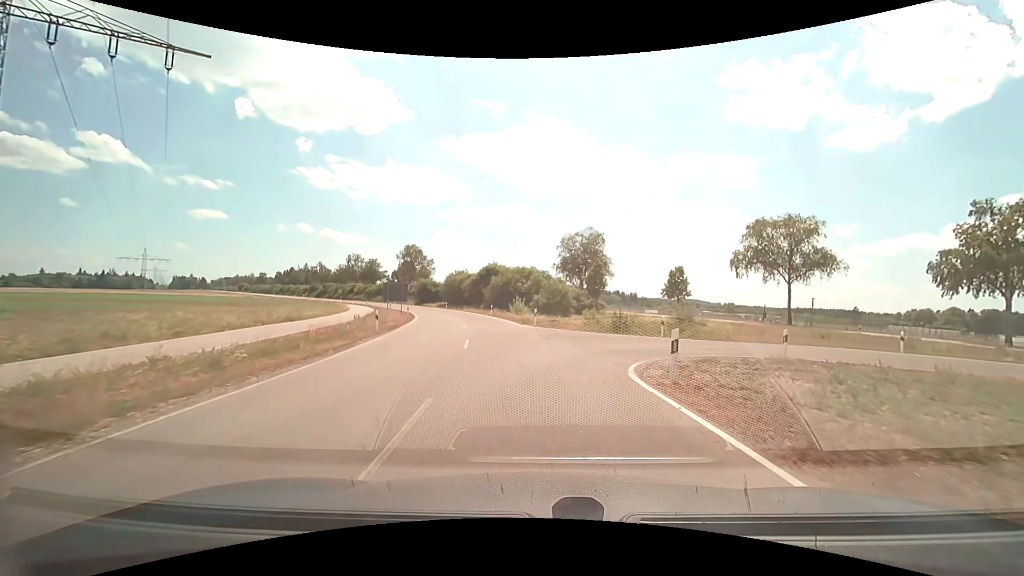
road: unclassified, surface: asphalt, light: Day
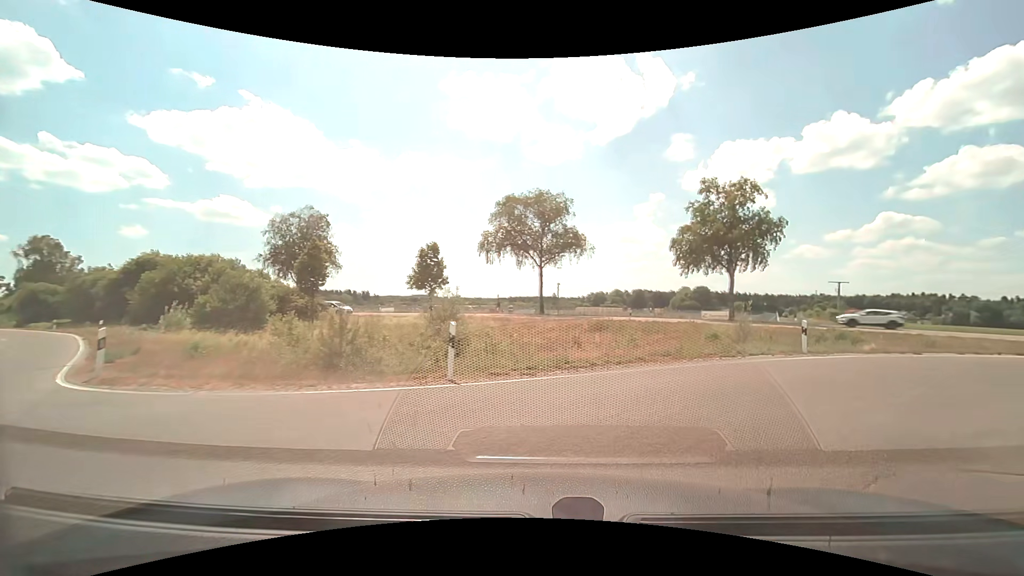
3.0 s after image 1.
(+2.2, +16.9) m; +31°
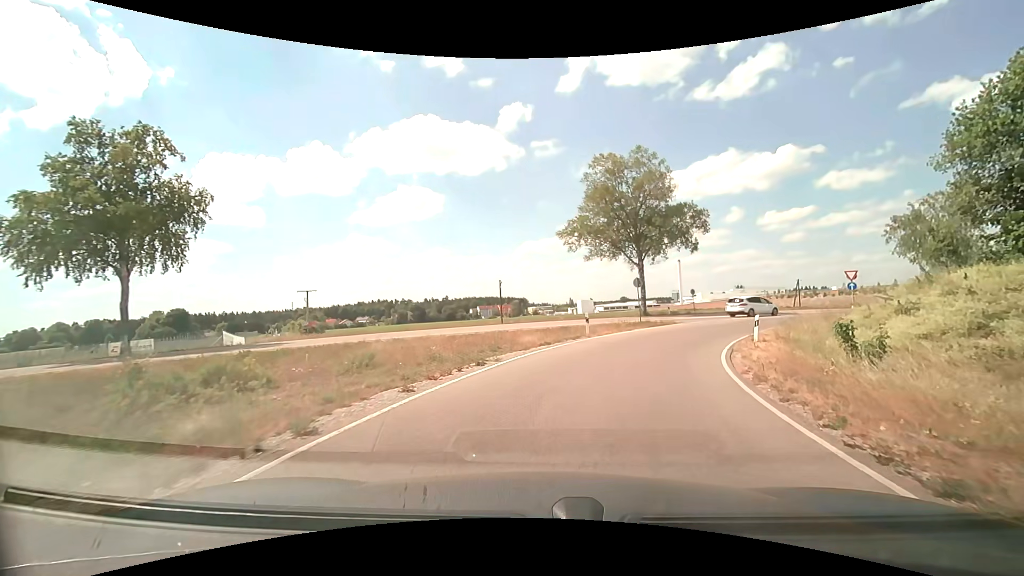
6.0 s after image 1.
(+9.4, +15.2) m; +52°
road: trunk_link
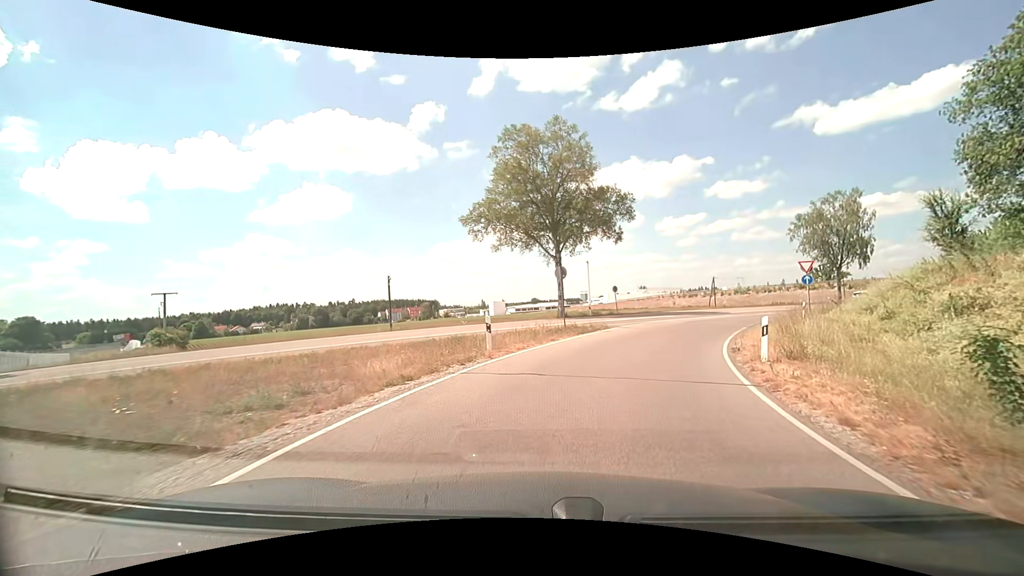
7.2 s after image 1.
(+0.9, +9.1) m; +10°
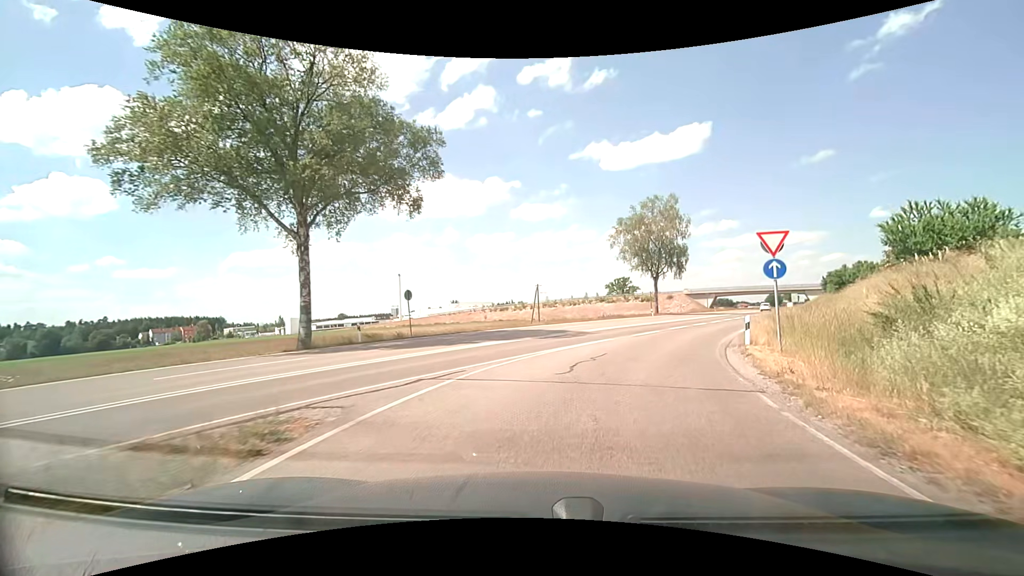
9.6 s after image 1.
(+3.2, +18.5) m; +21°
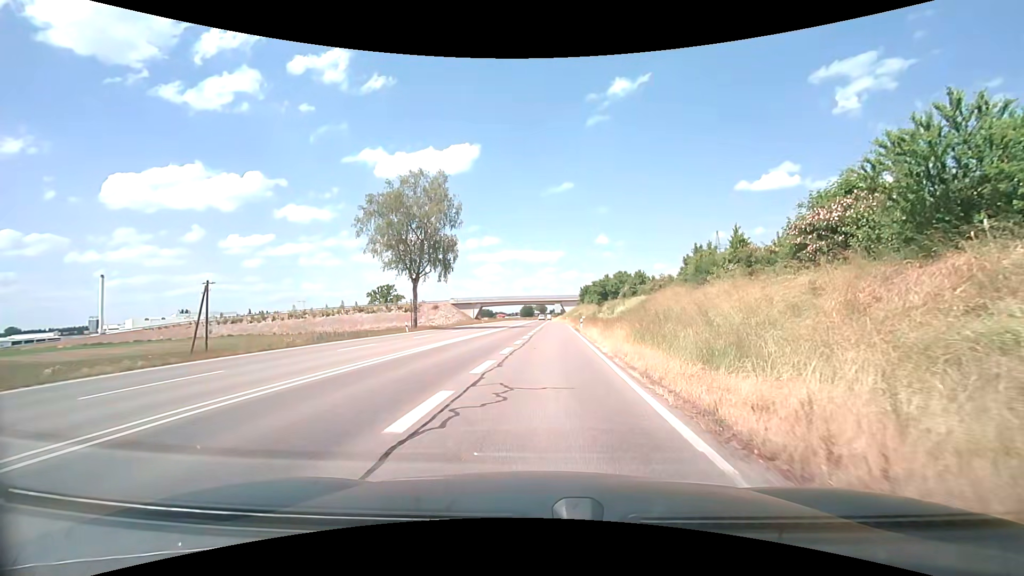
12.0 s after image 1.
(+5.1, +21.1) m; +26°
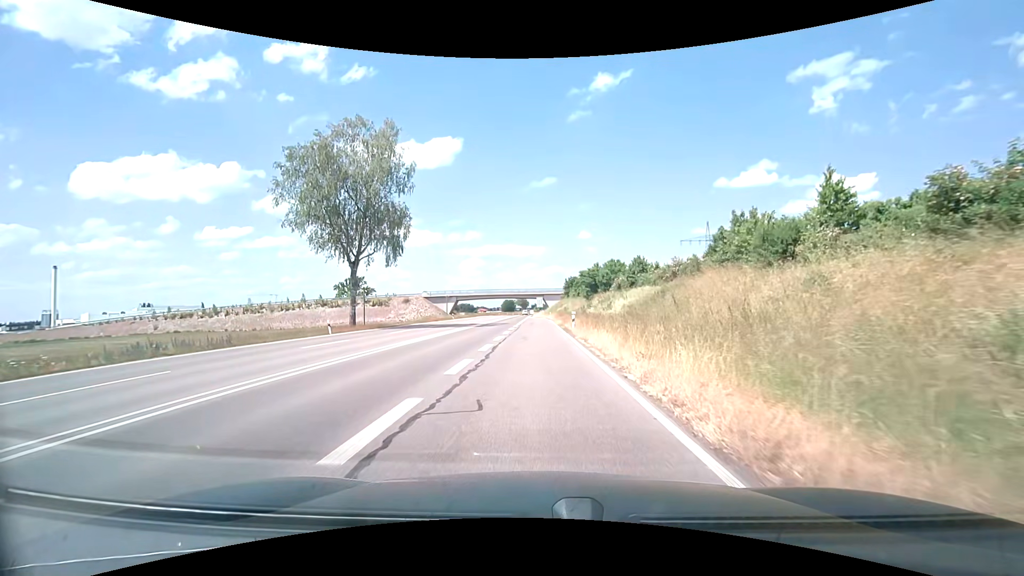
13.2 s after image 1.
(+0.4, +13.3) m; +2°
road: trunk
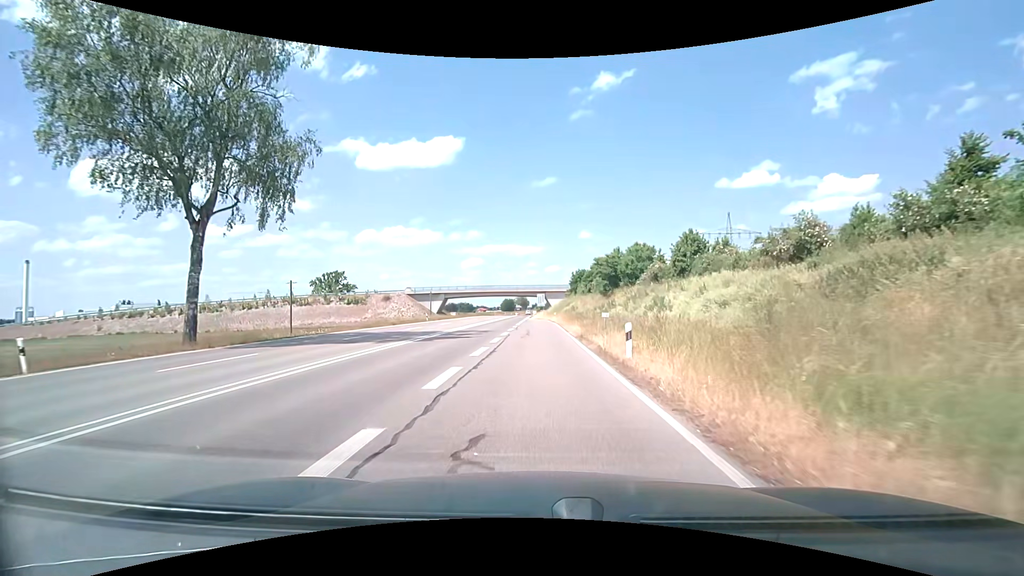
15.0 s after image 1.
(-0.1, +20.0) m; 0°
(0, +10) (0, +20) (-1, +30) (-2, +40) (-3, +50) (-3, +60) (-3, +70) (-4, +80) (-4, +90) (-4, +100) m
